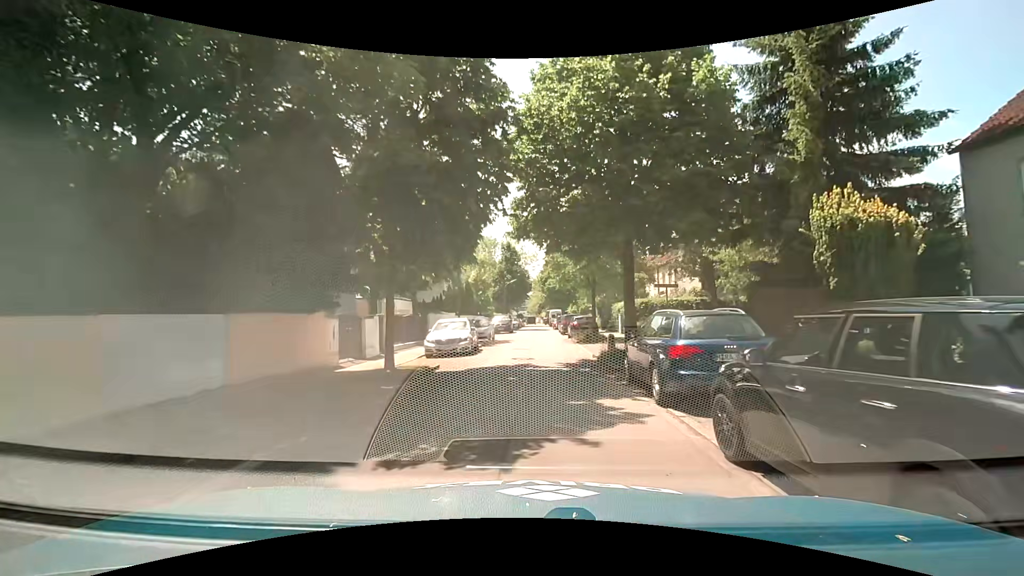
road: residential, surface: asphalt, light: Day
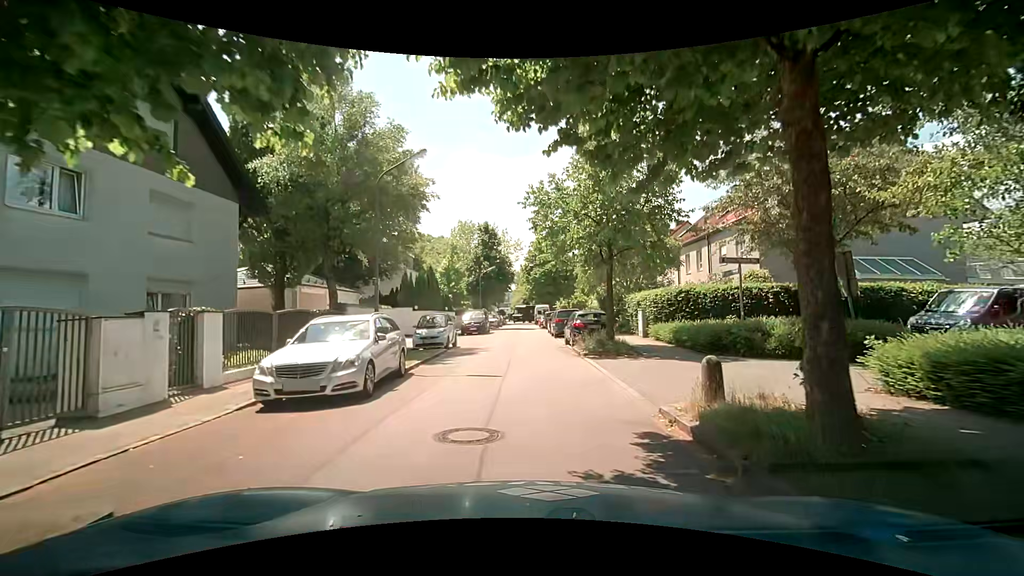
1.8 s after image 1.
(+0.2, +10.8) m; +3°
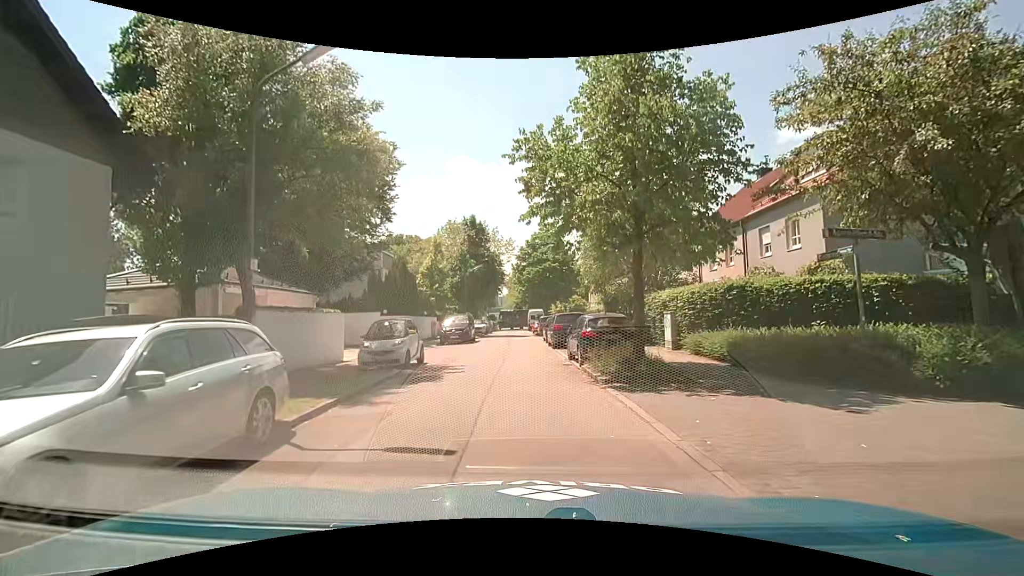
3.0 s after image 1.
(-0.1, +5.7) m; 0°
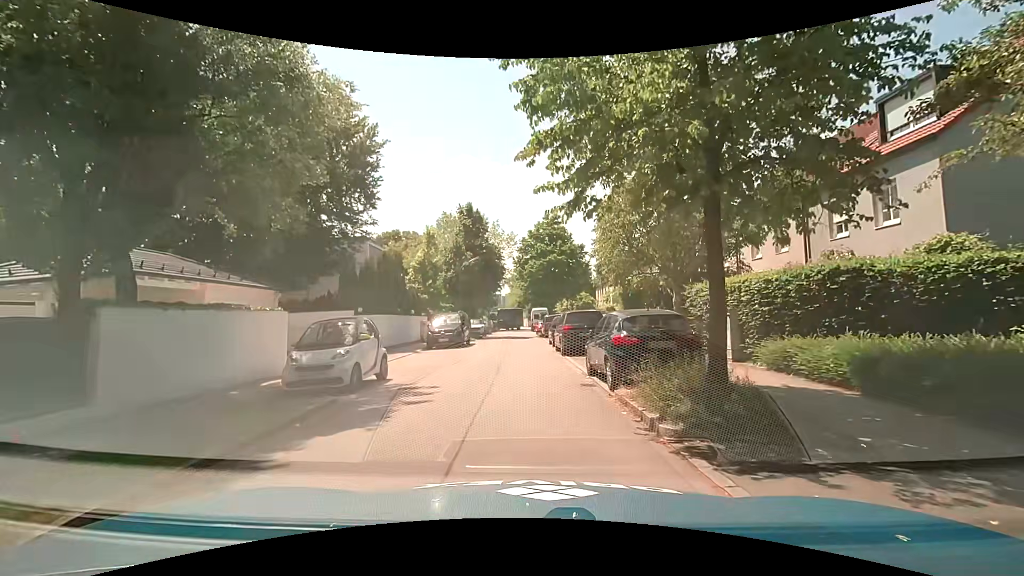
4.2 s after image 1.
(-0.1, +4.7) m; -2°
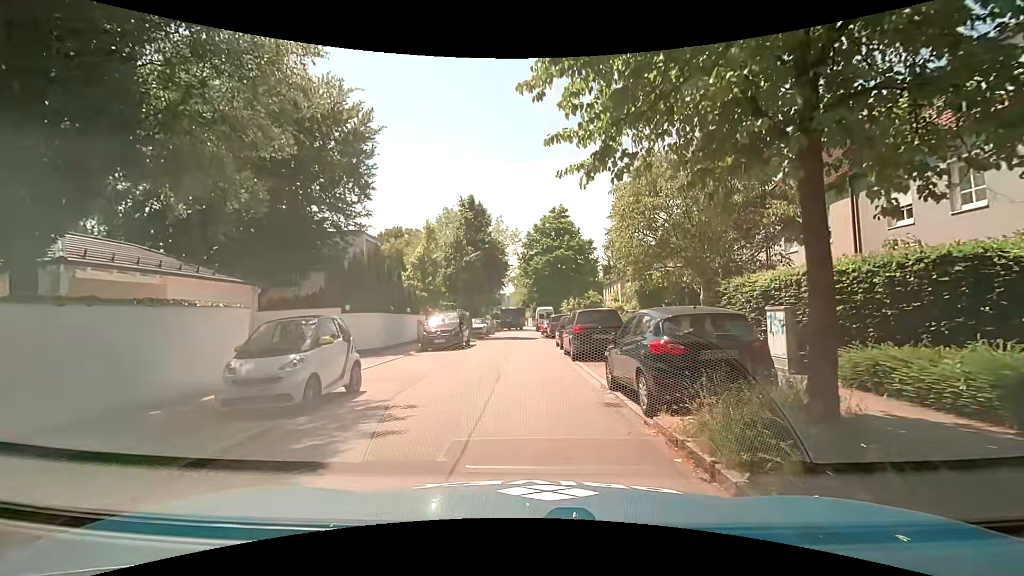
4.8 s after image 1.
(0.0, +2.4) m; 0°
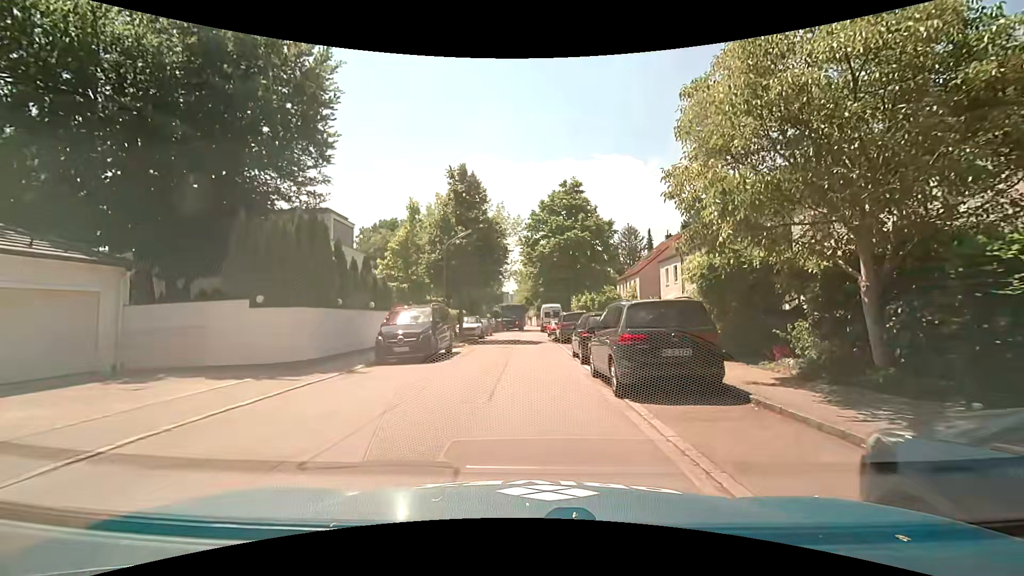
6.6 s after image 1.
(0.0, +7.5) m; 0°
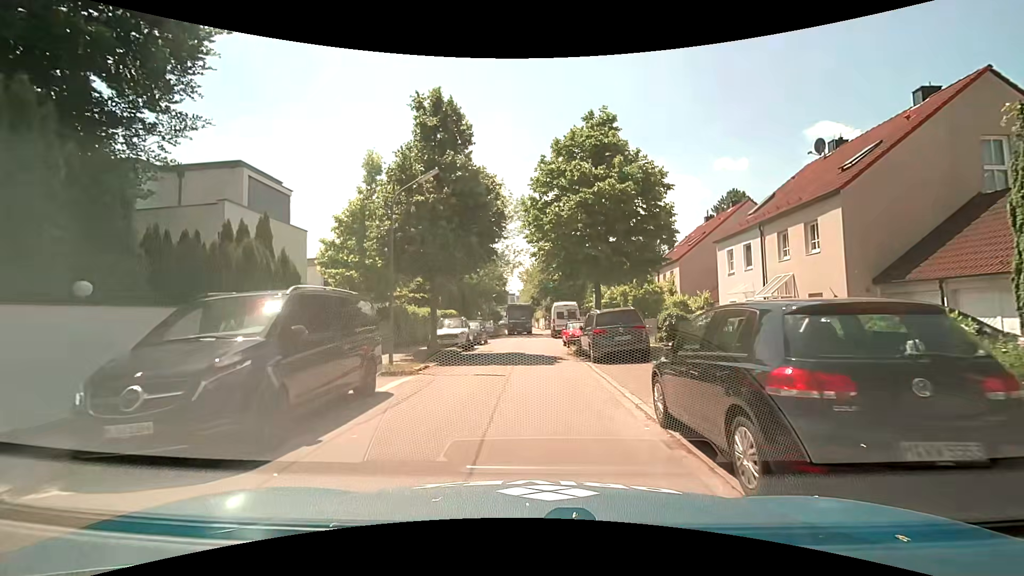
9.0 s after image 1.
(0.0, +10.7) m; 0°
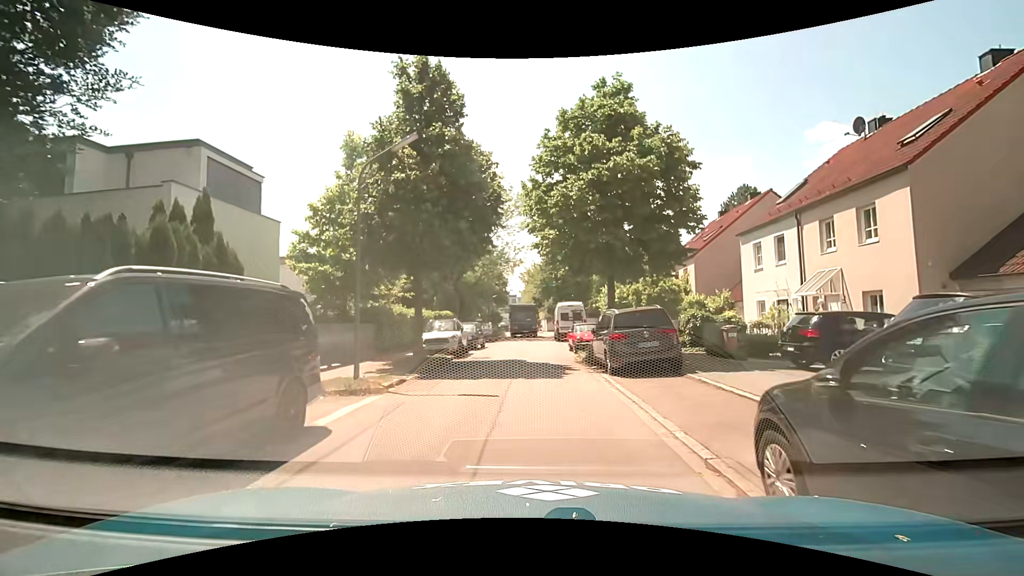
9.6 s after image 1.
(0.0, +3.0) m; 0°
(0, +10) (0, +20) (0, +30) (+1, +40) (+1, +50) (+1, +60) (-1, +70) (-1, +80) (-1, +90) (-2, +100) m
